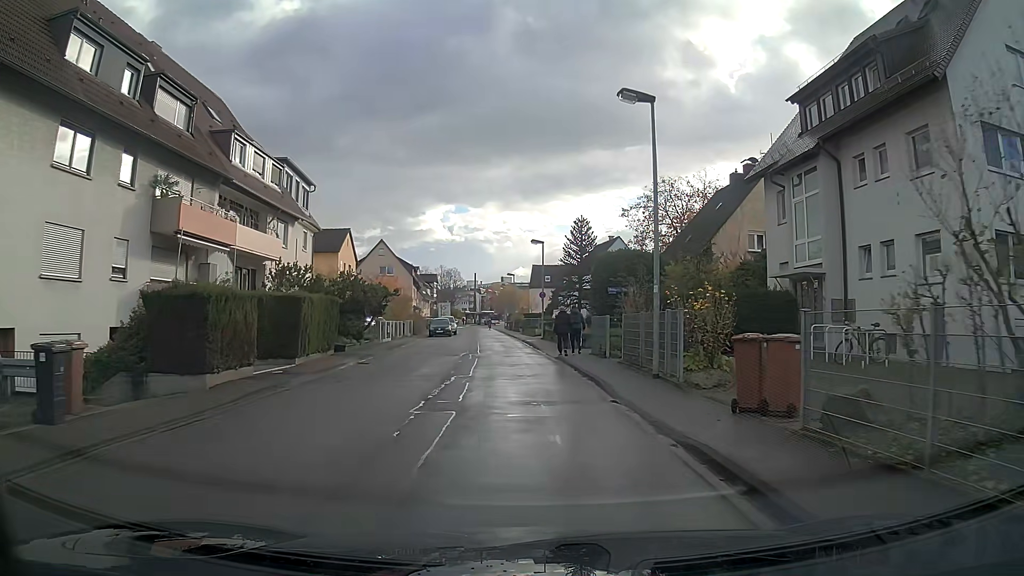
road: tertiary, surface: asphalt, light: Day
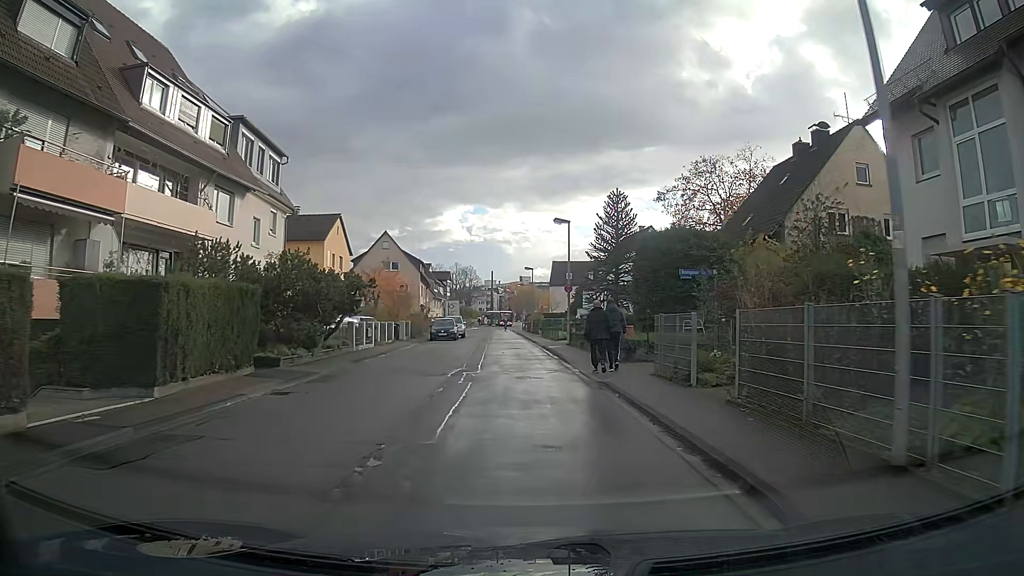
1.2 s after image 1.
(-0.1, +8.9) m; -2°
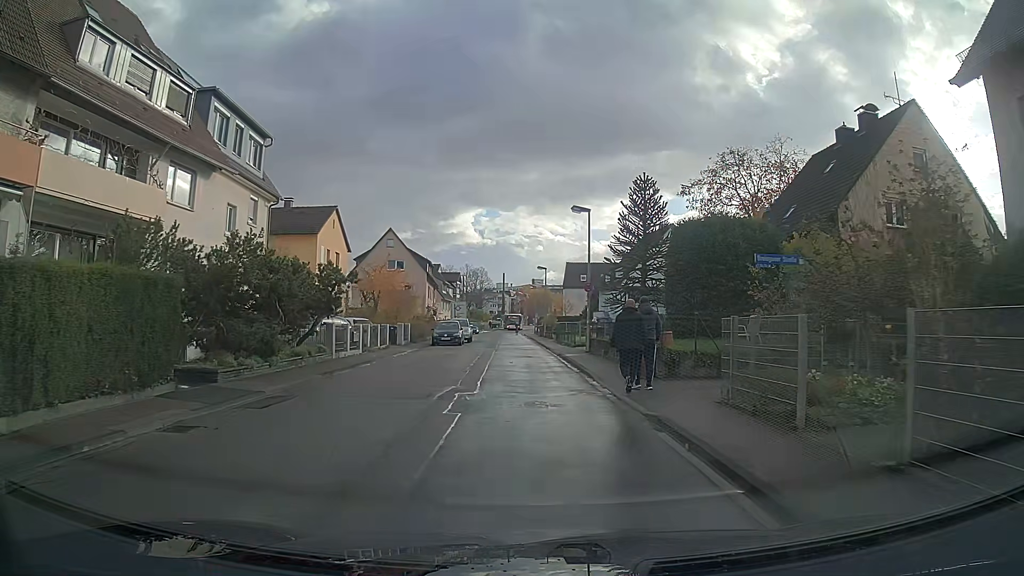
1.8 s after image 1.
(0.0, +4.4) m; -1°
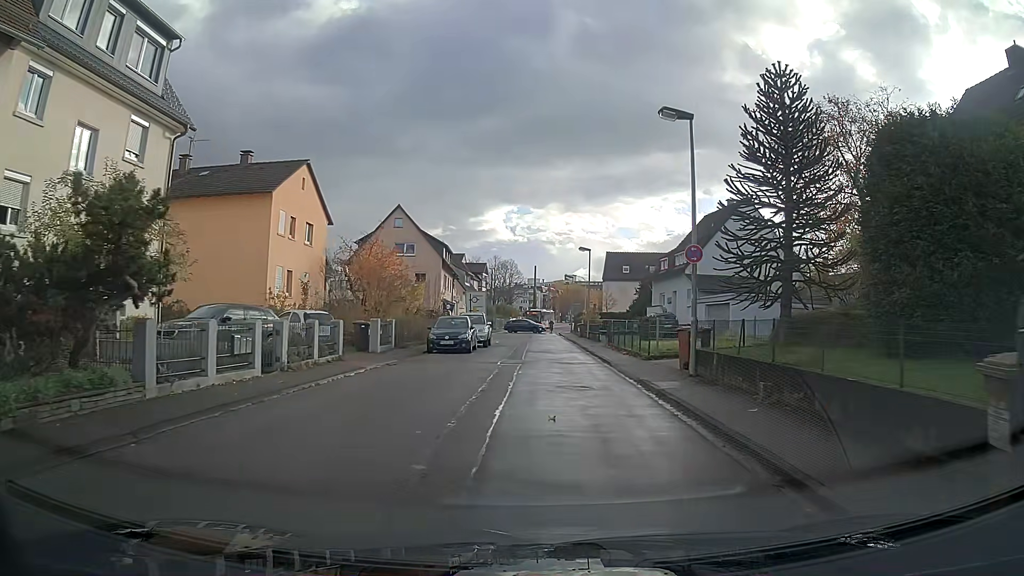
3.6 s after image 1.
(-0.3, +13.1) m; -2°
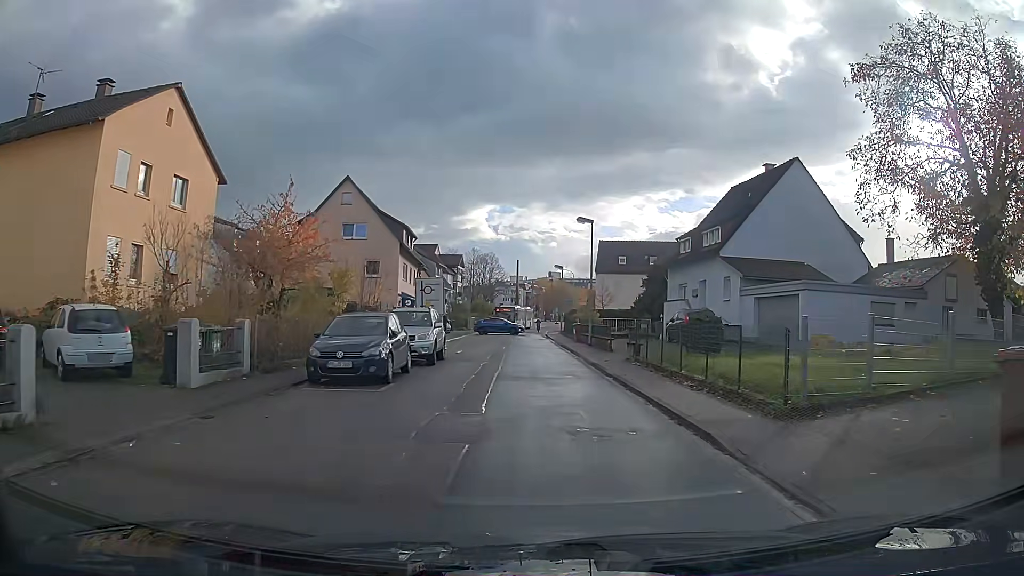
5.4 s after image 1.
(+0.1, +12.7) m; +1°
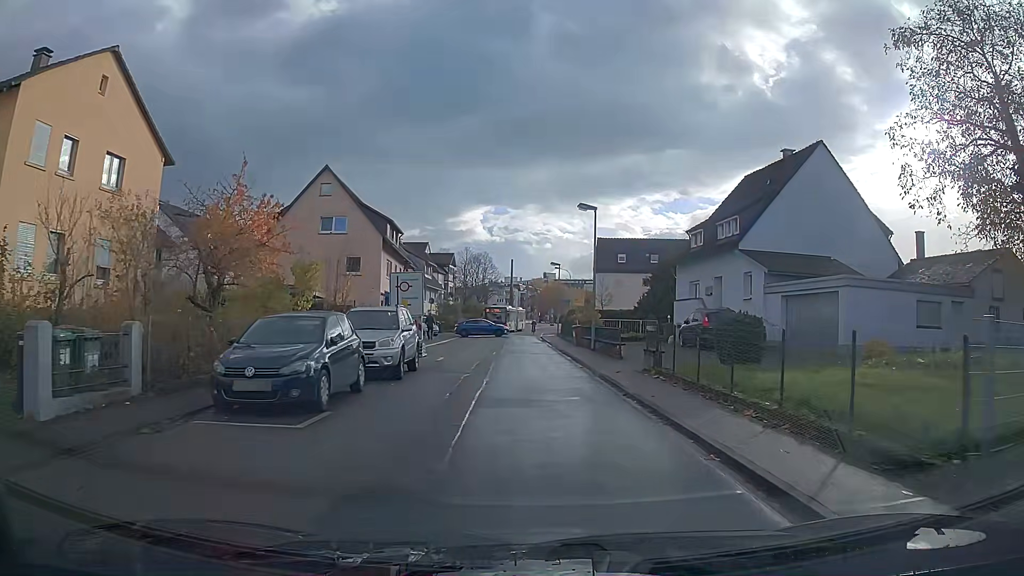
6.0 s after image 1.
(0.0, +4.2) m; +1°
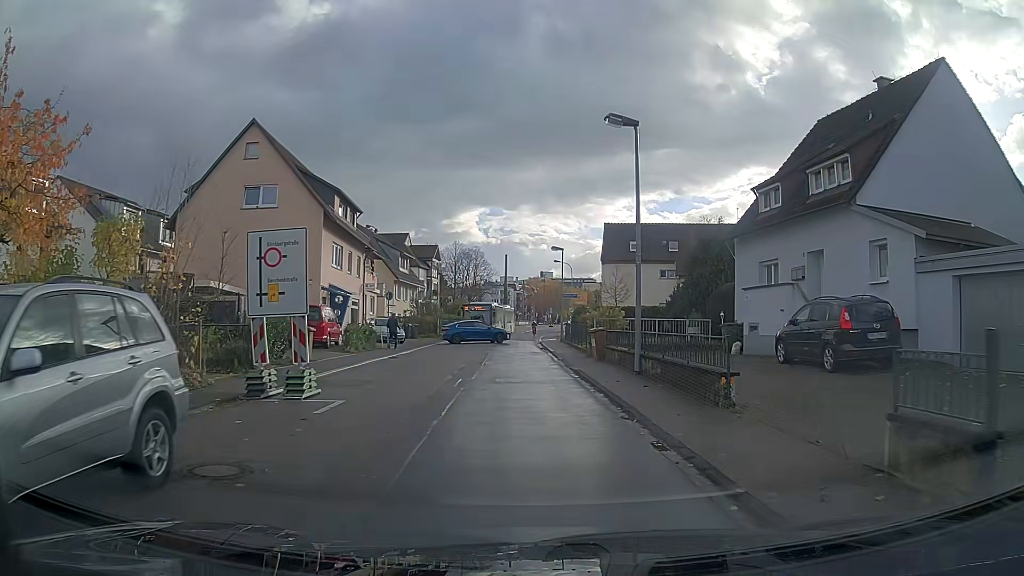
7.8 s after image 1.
(0.0, +12.4) m; 0°
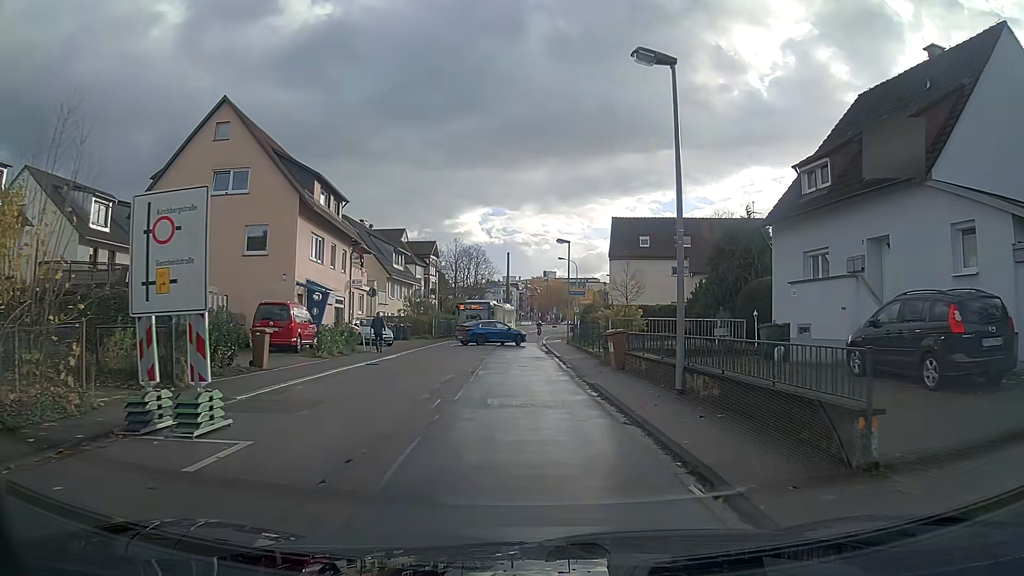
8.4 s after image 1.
(0.0, +4.1) m; -1°
